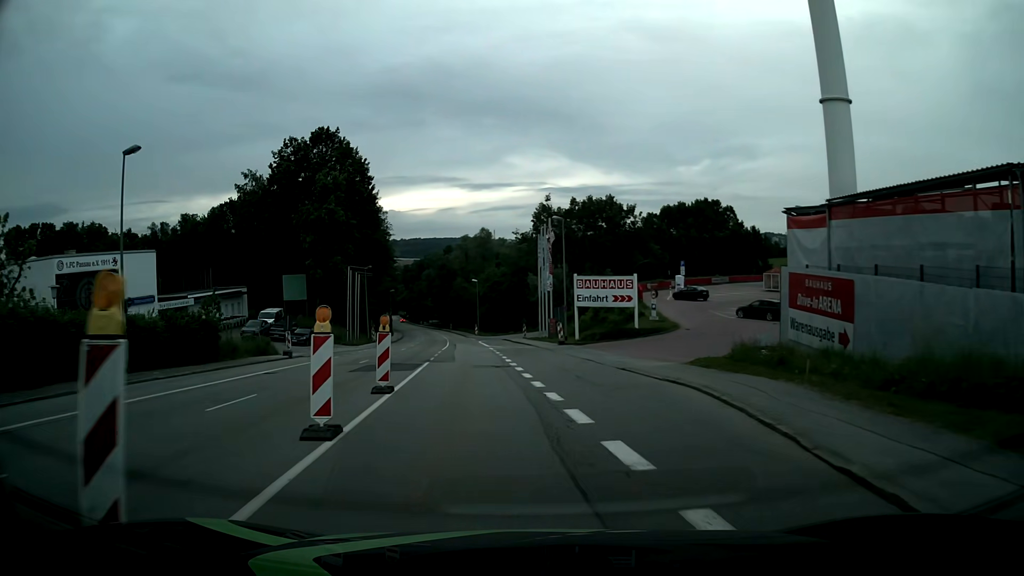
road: tertiary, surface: asphalt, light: Day
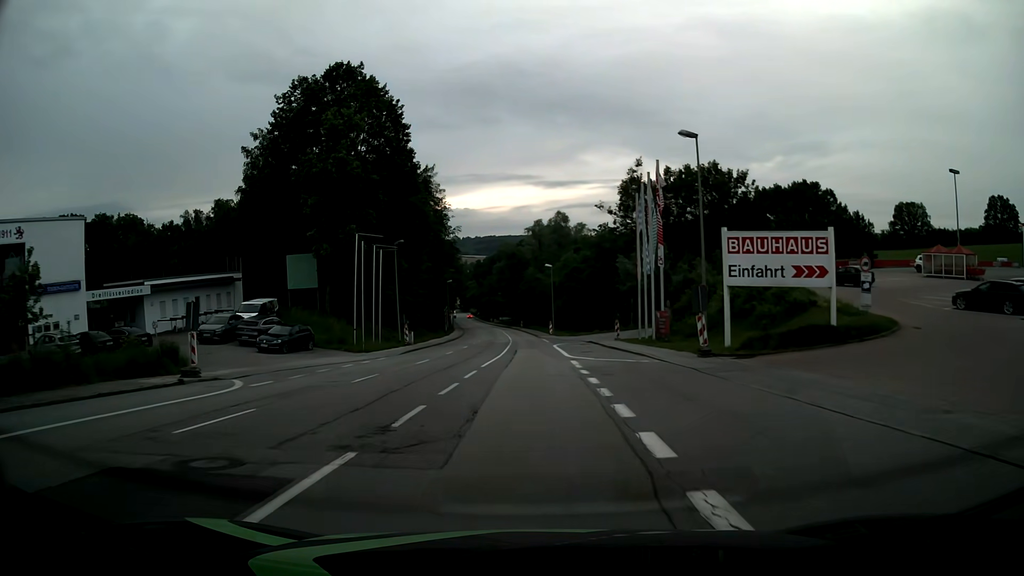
(-1.4, +20.6) m; -7°
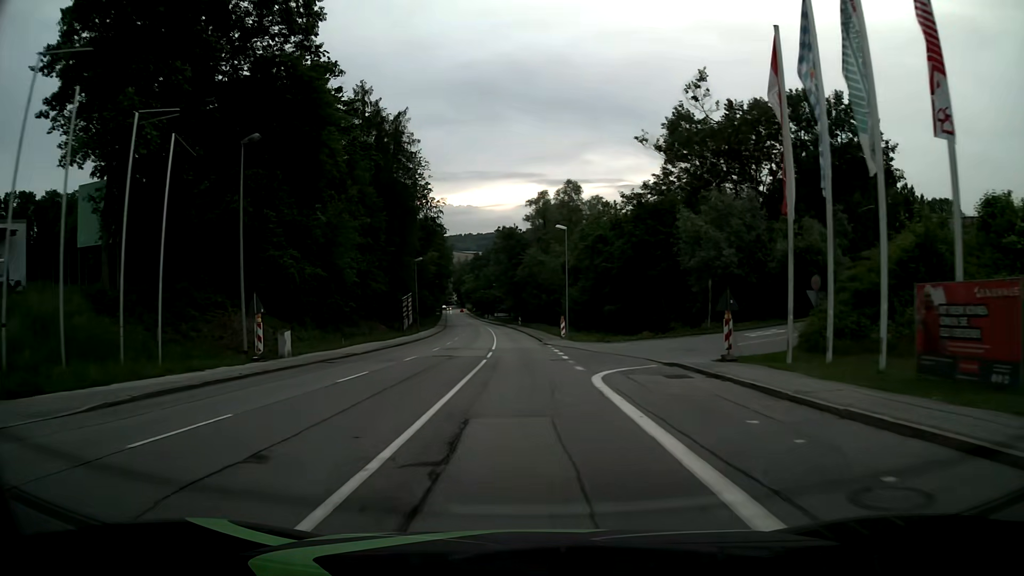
(0.0, +29.5) m; 0°
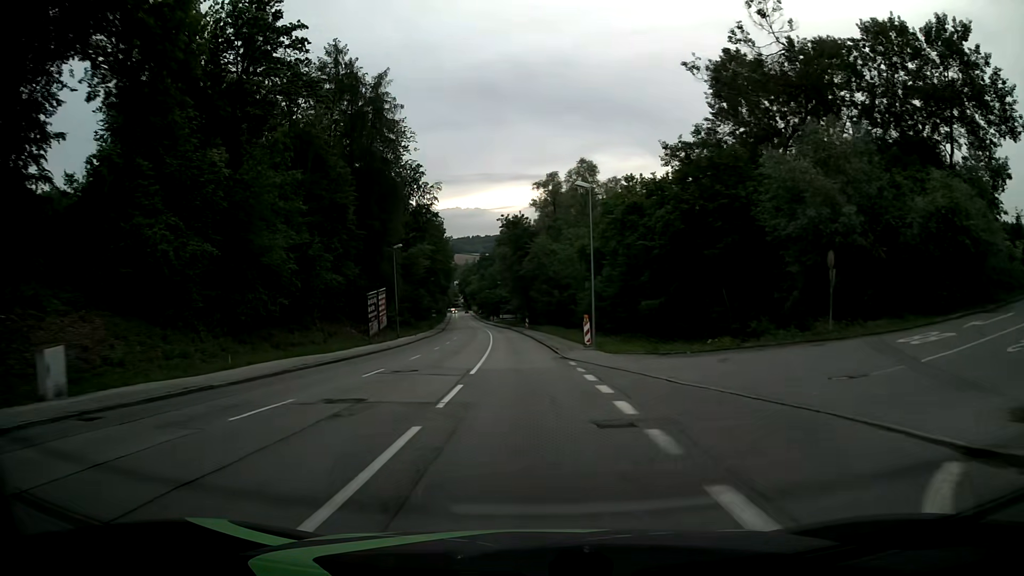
(0.0, +15.4) m; -1°
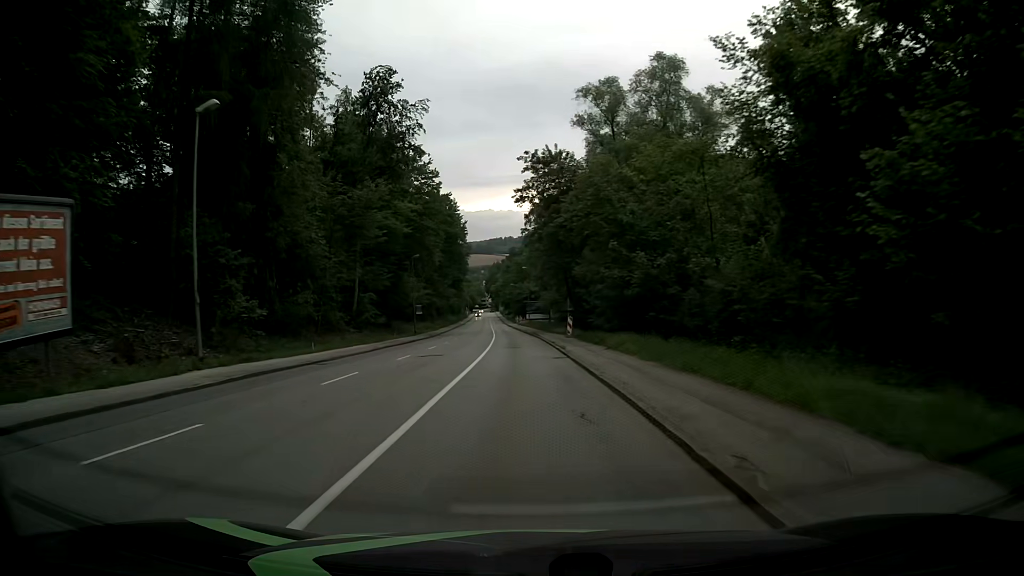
(-0.7, +39.9) m; -3°
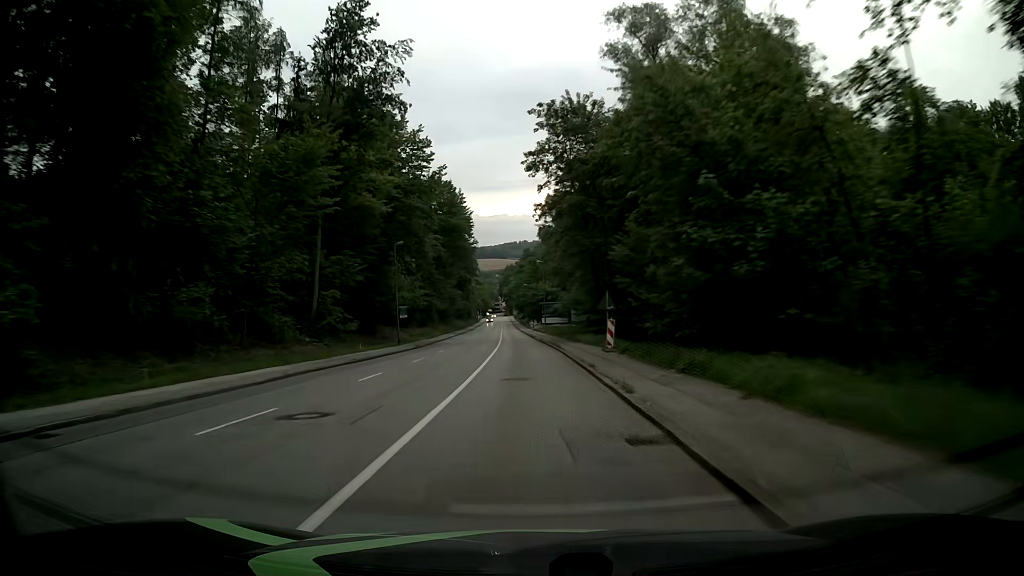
(-0.1, +15.6) m; -1°
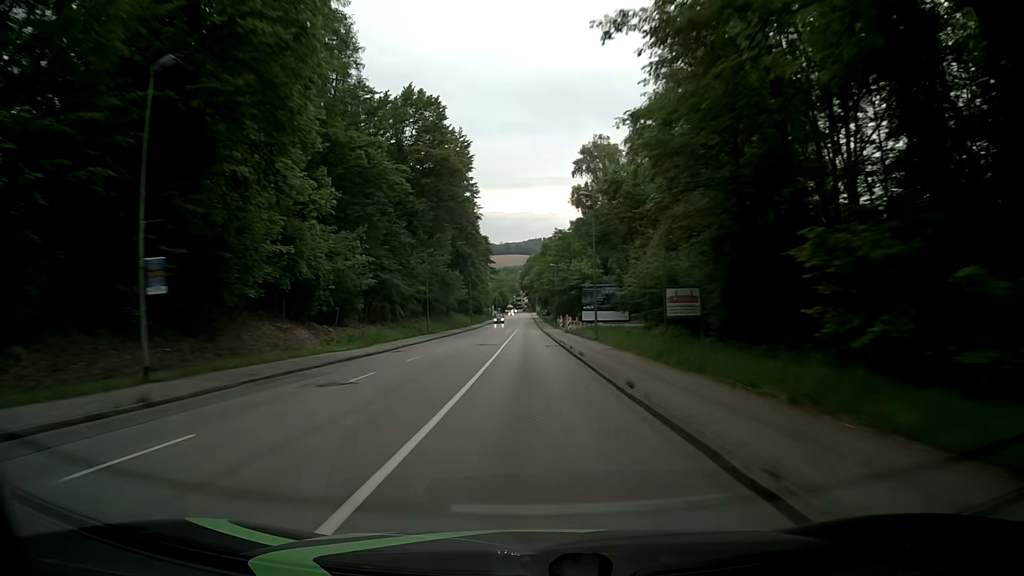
(-1.2, +39.1) m; -2°
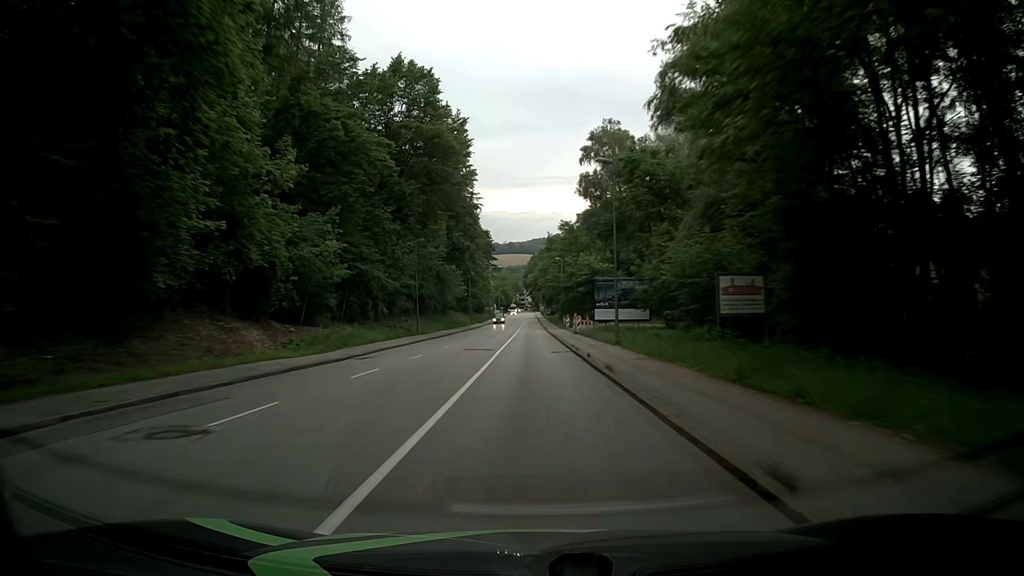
(-0.1, +7.7) m; 0°
